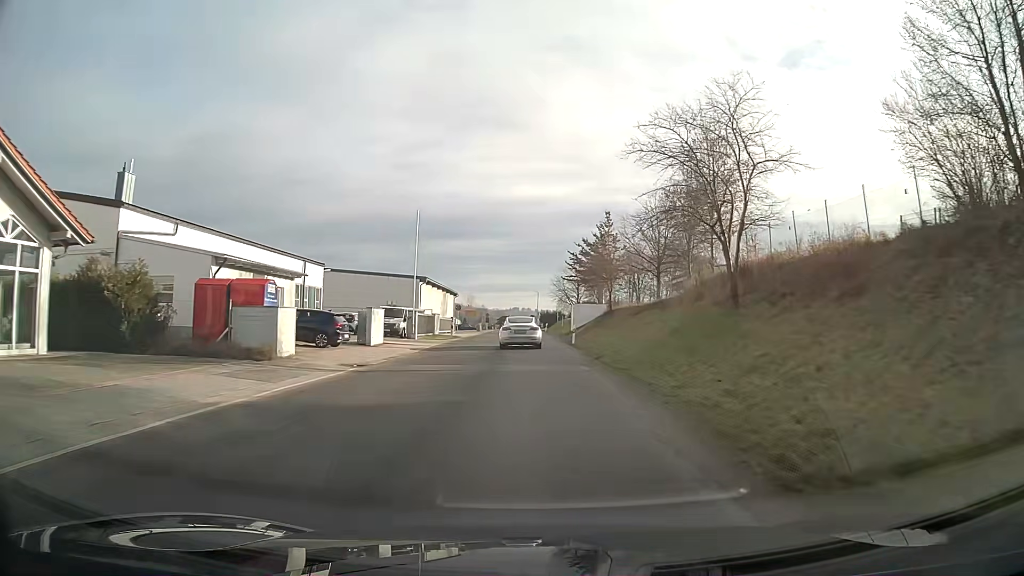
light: Day
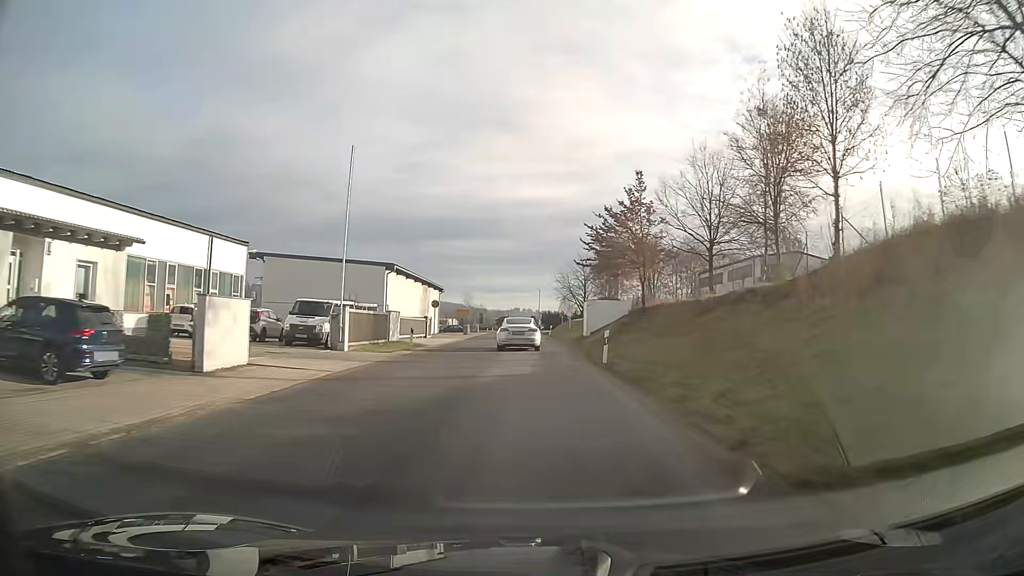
(0.0, +16.2) m; 0°
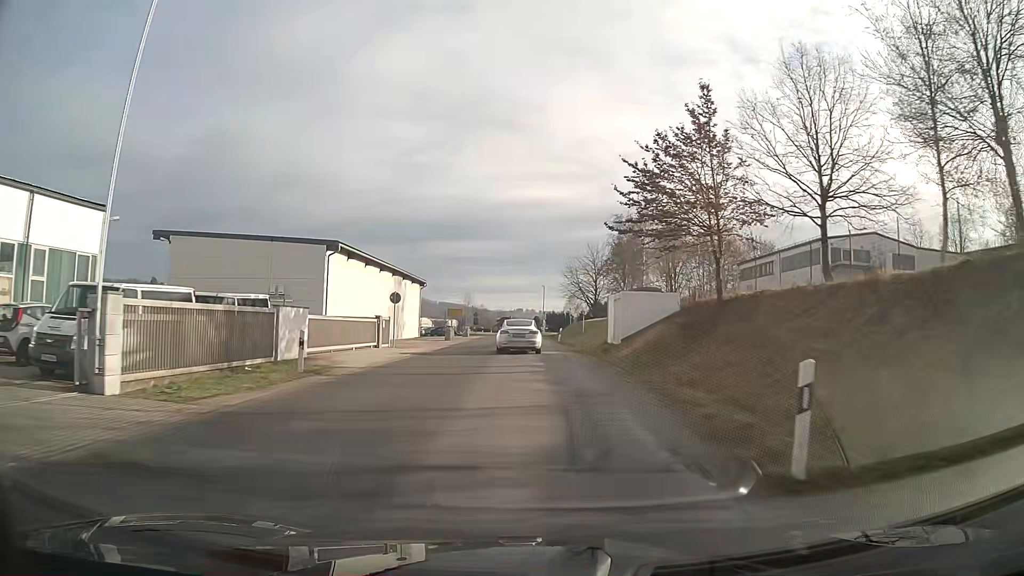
(0.0, +15.8) m; 0°
